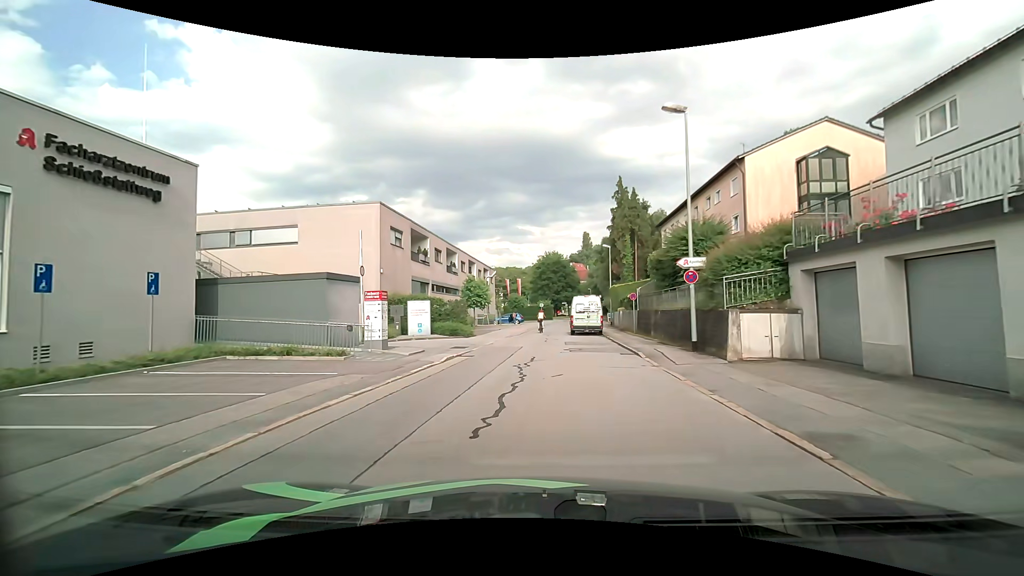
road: residential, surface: asphalt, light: Day
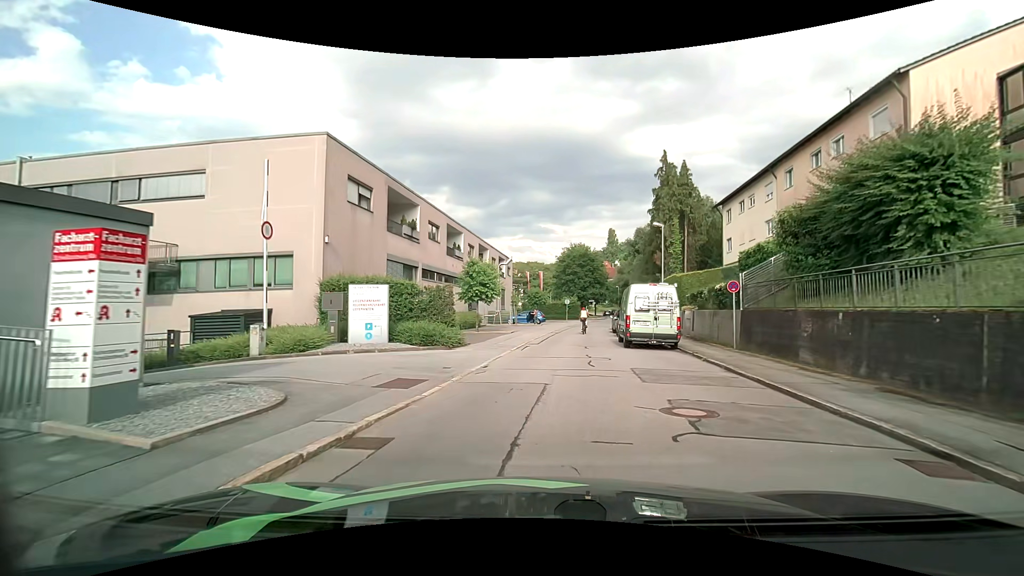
(-0.3, +12.1) m; -3°
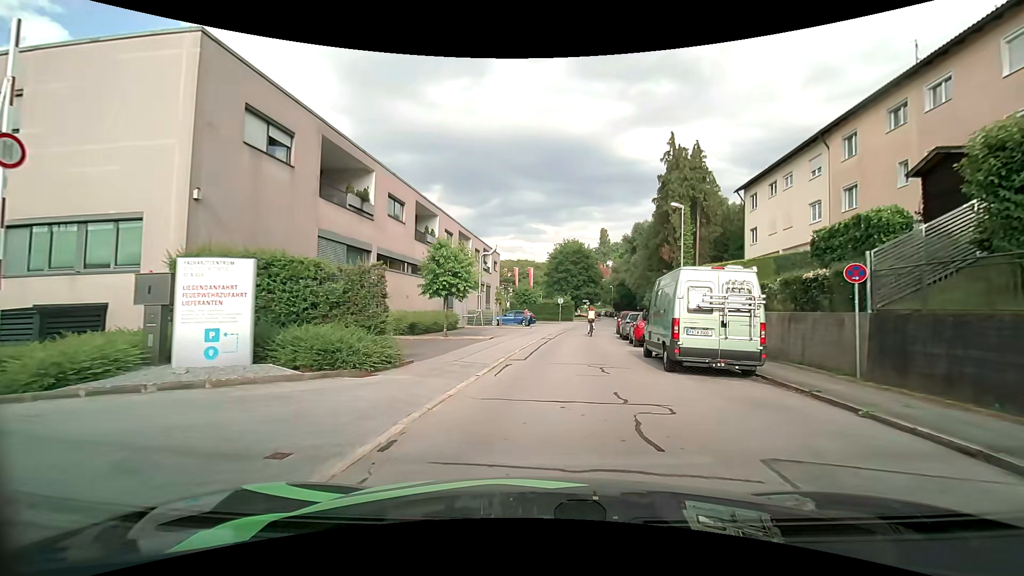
(+0.1, +7.5) m; +2°
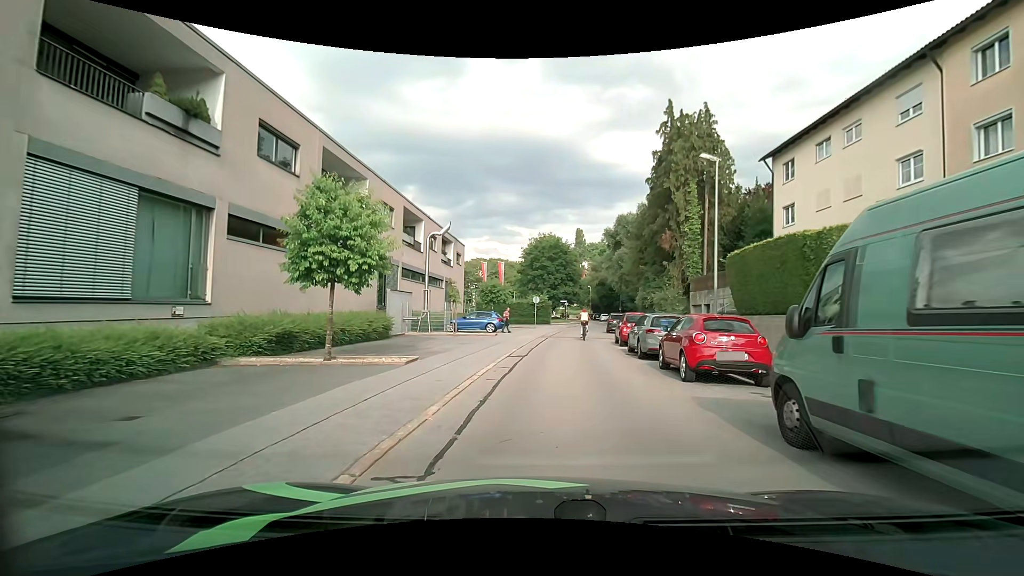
(+0.2, +10.3) m; +2°
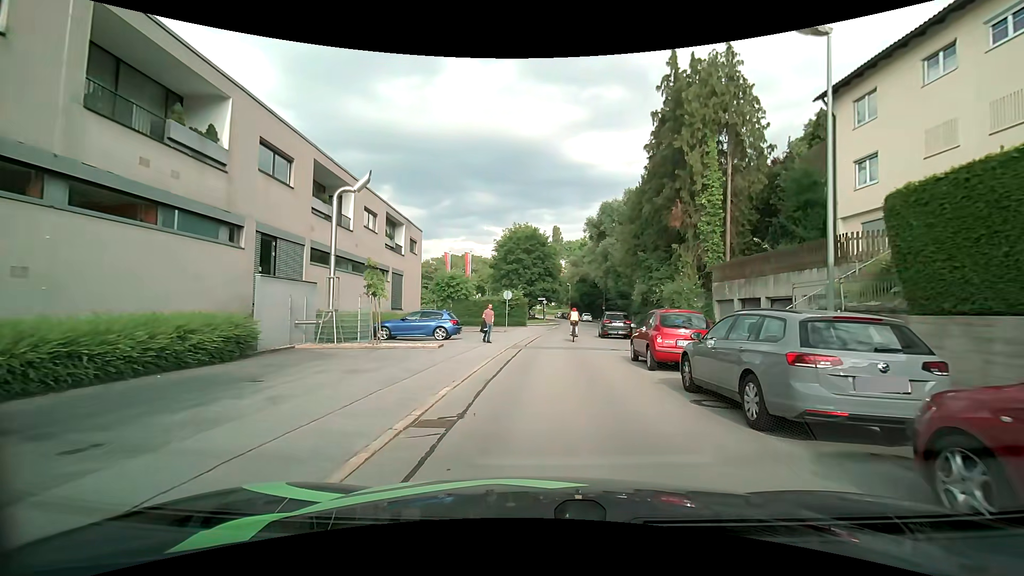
(+0.3, +9.9) m; +3°
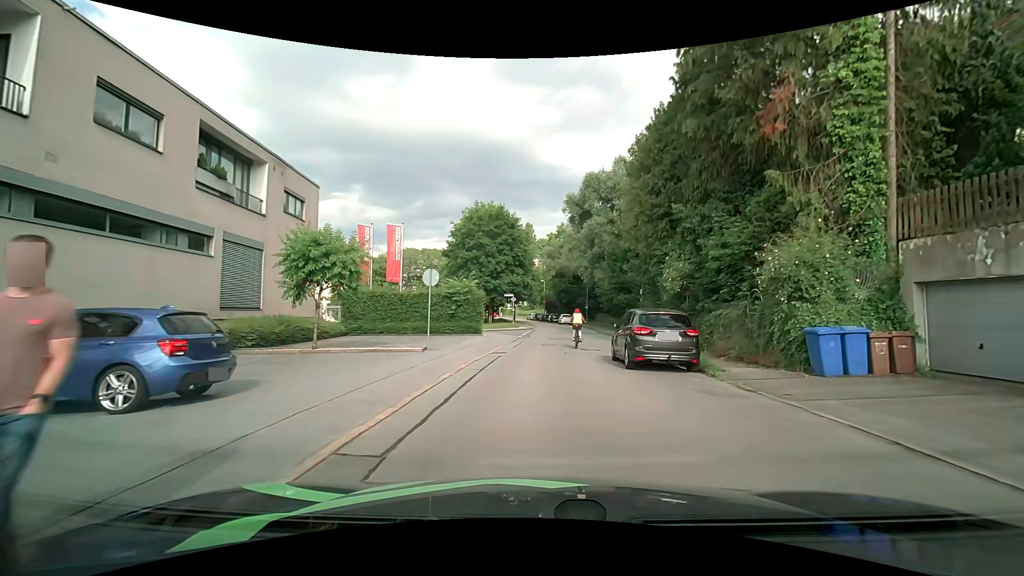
(+0.4, +16.7) m; +2°
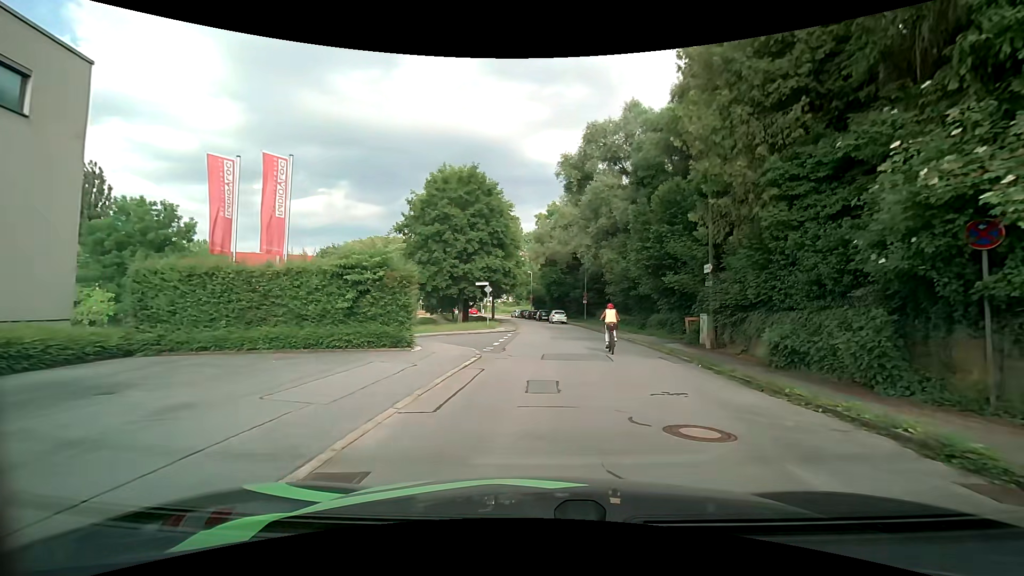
(+0.2, +14.8) m; +2°
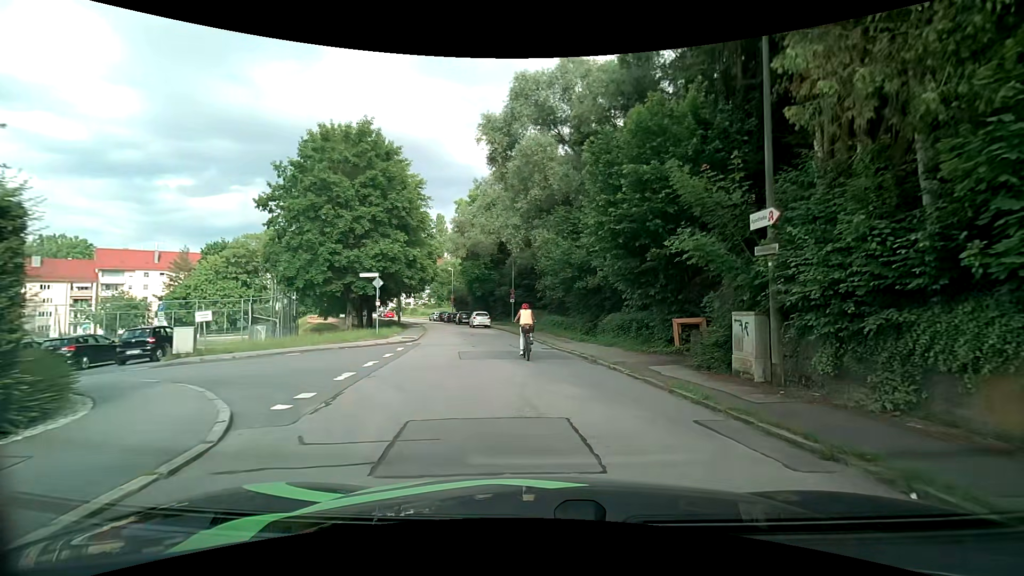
(+0.5, +9.9) m; +9°
